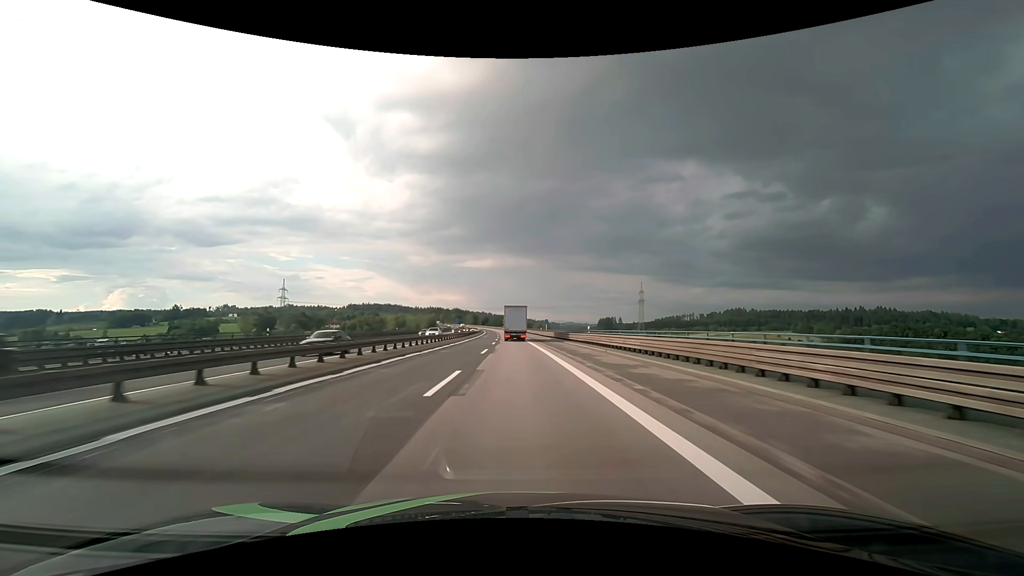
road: motorway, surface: asphalt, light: Day
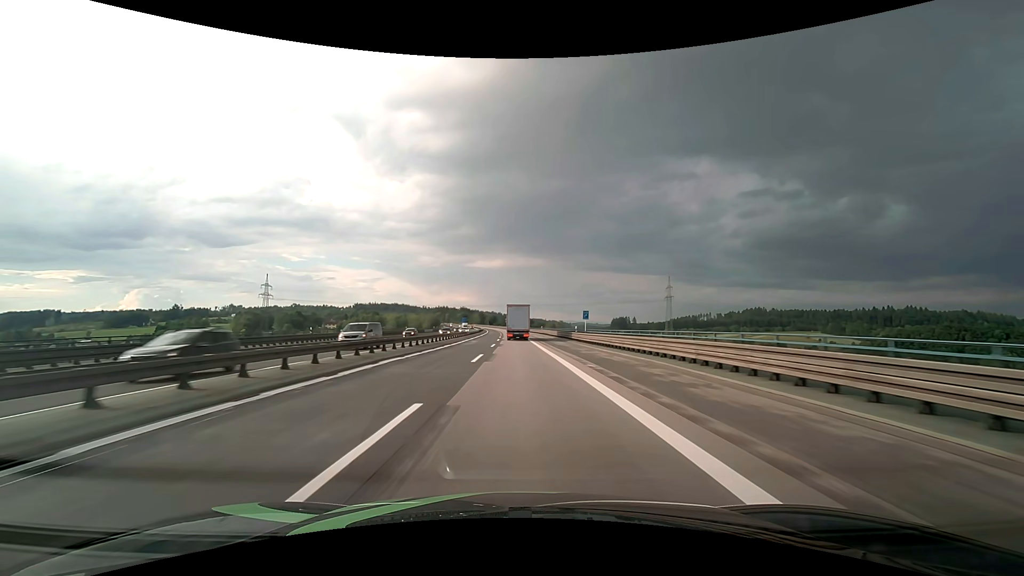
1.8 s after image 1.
(-0.4, +43.7) m; -1°
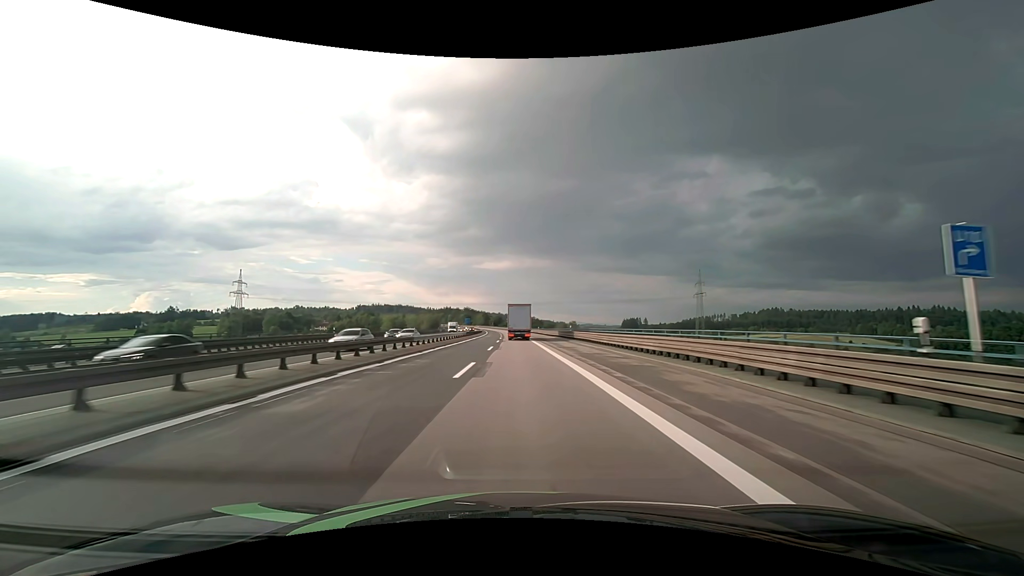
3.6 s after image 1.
(-0.3, +43.3) m; -1°
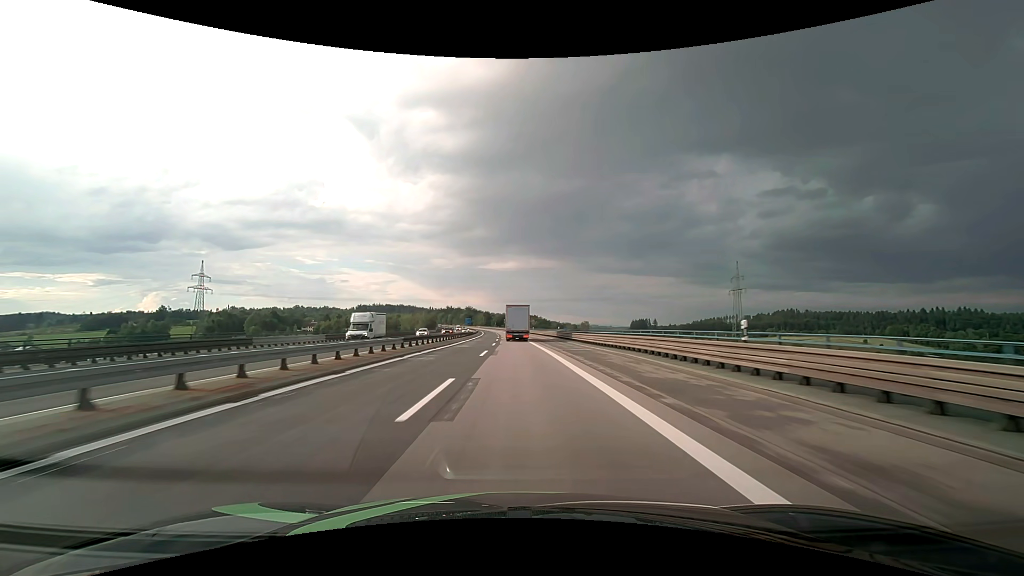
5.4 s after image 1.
(-0.3, +42.9) m; -1°
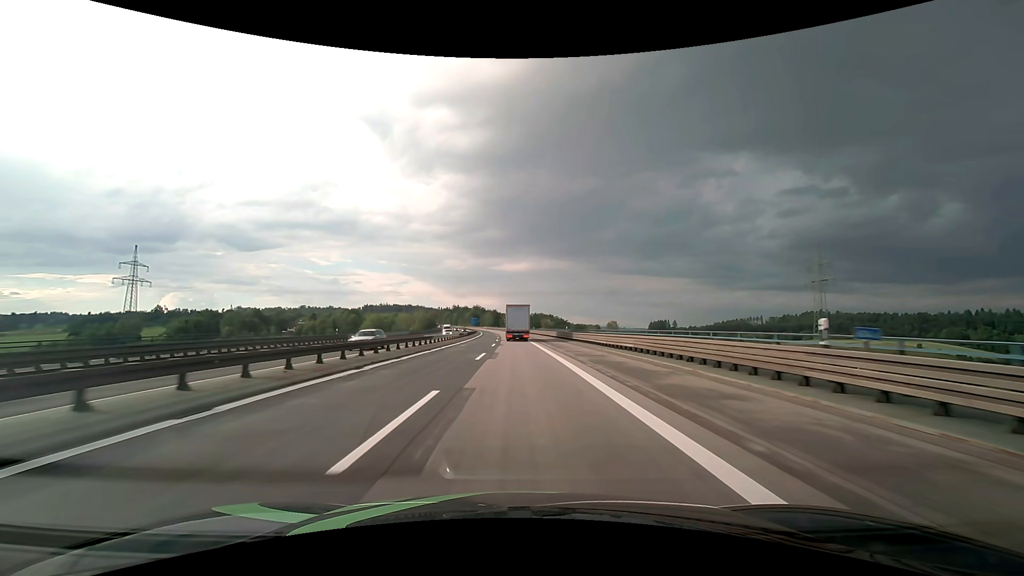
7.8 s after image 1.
(-0.7, +56.8) m; -1°
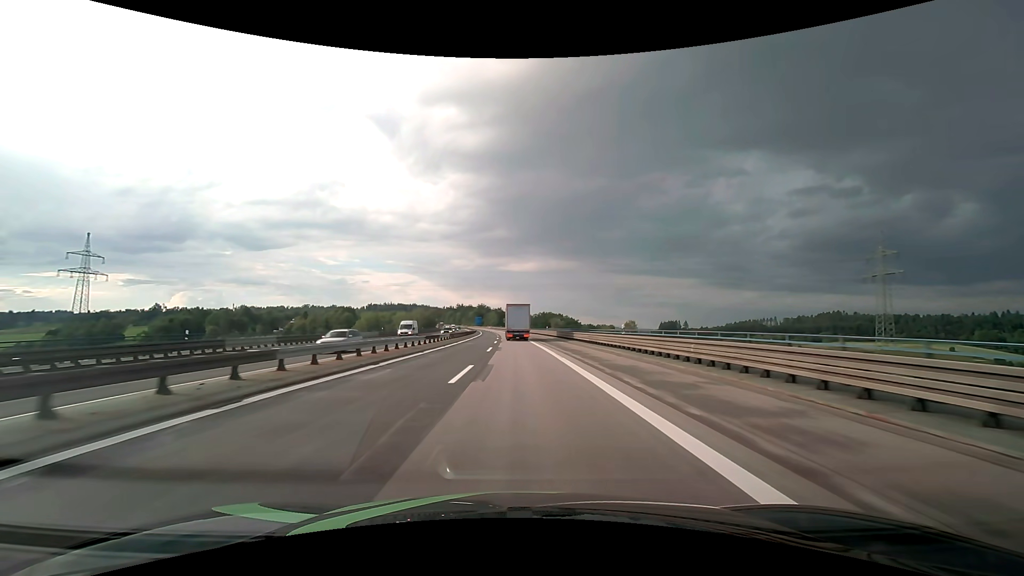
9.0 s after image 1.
(-0.2, +28.4) m; -1°
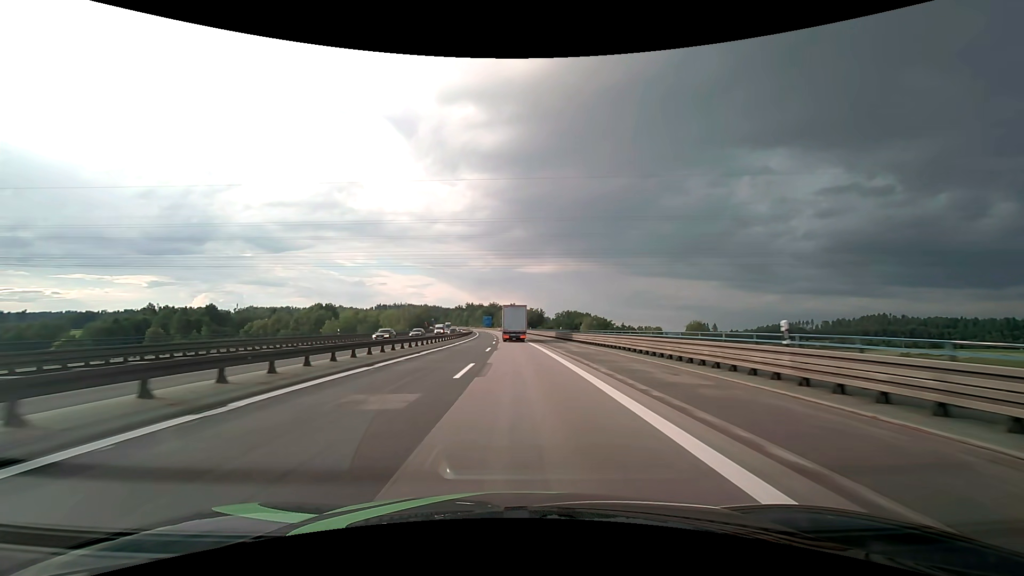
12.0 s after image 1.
(-1.0, +71.1) m; -2°
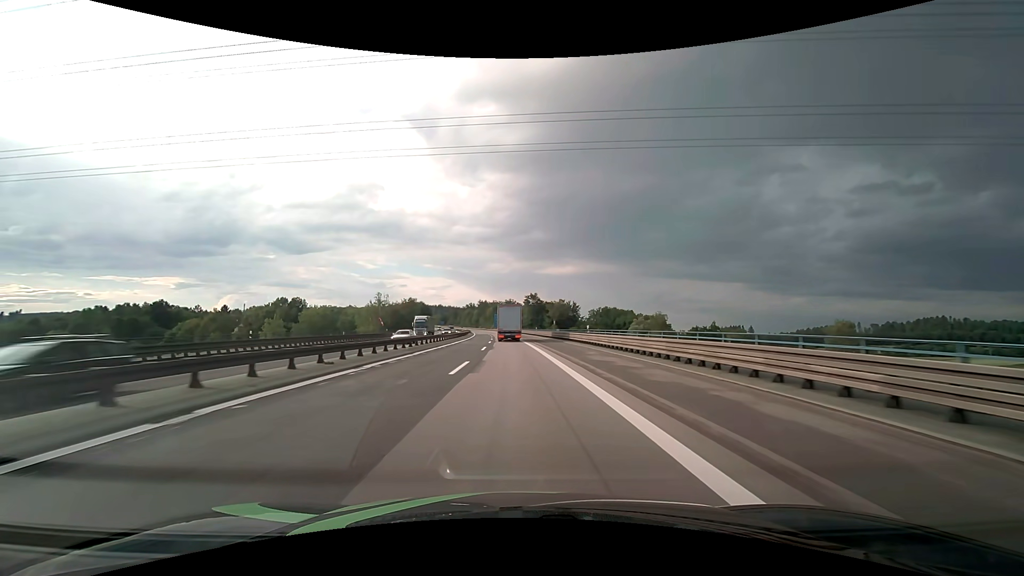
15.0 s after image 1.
(-1.1, +71.3) m; -2°
(0, +10) (0, +20) (0, +30) (-1, +40) (-1, +50) (-1, +60) (-2, +70) (-2, +80) (-3, +90) (-3, +100) m
